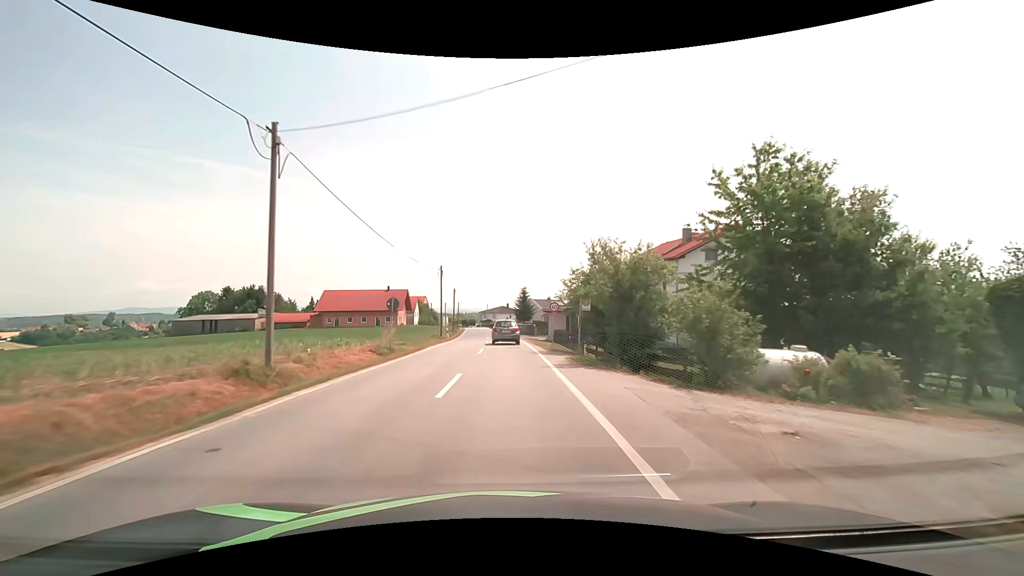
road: tertiary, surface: asphalt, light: Day
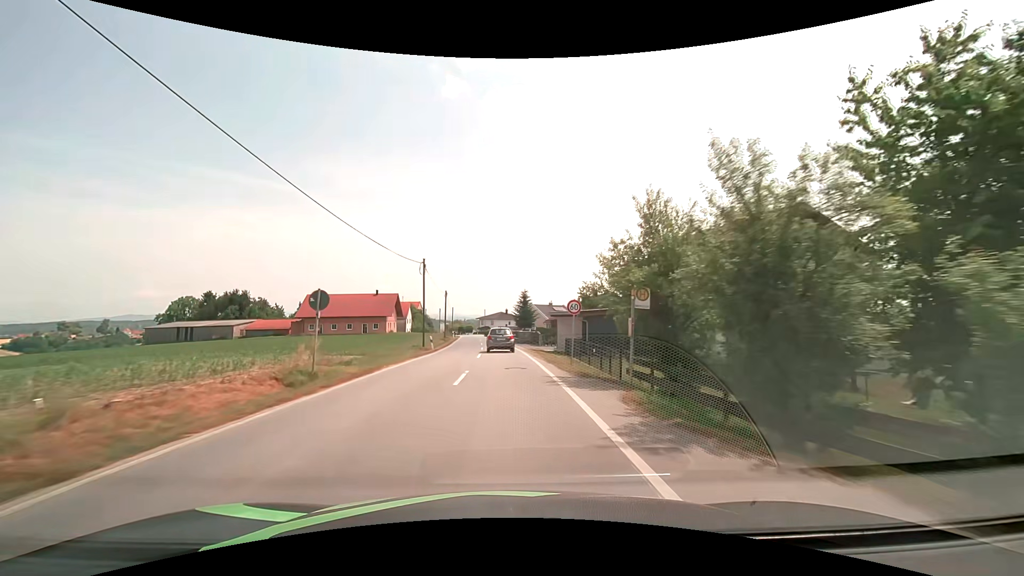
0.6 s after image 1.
(0.0, +9.1) m; 0°
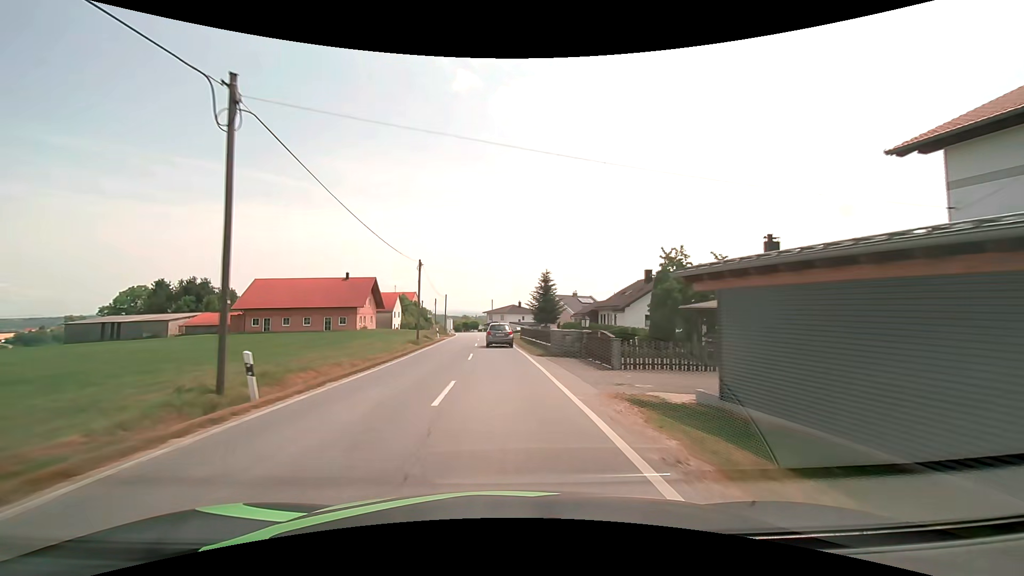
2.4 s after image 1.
(-0.2, +27.1) m; -1°
(0, +10) (0, +20) (0, +30) (-1, +40) (-1, +50) (-2, +60) (-3, +70) (-4, +80) (-5, +90) (-8, +99) m
